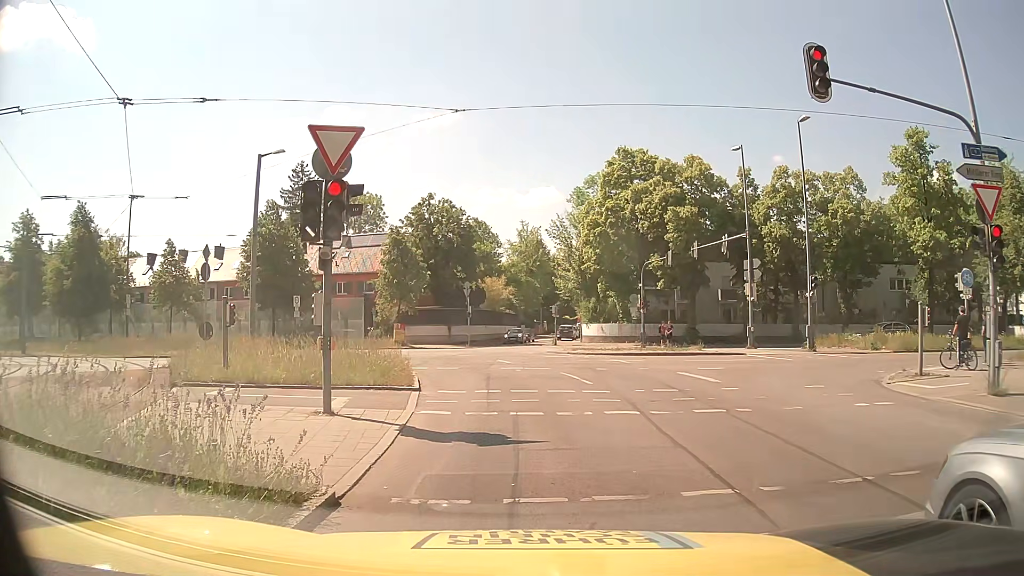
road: secondary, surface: asphalt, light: Day
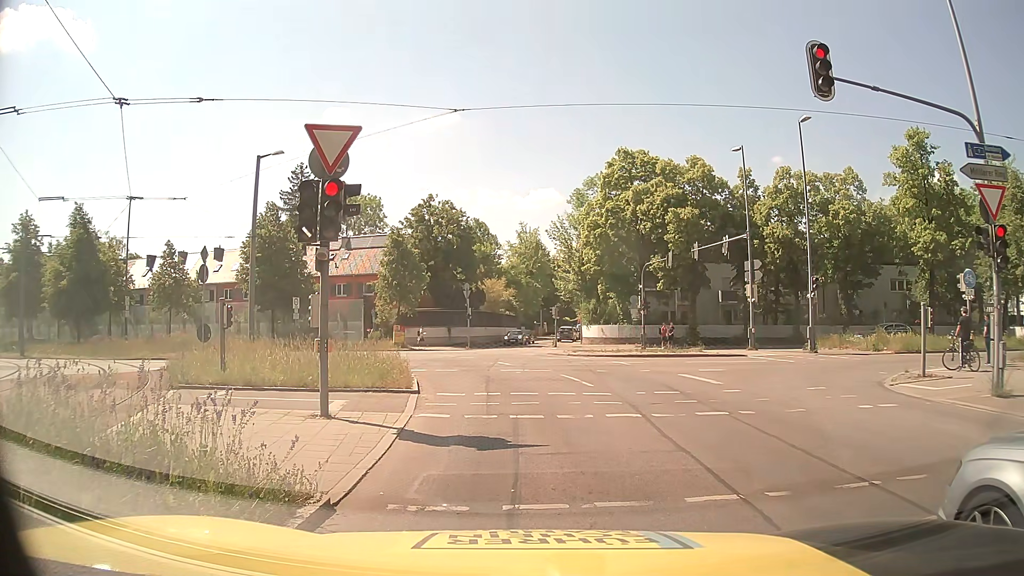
(0.0, +0.2) m; 0°
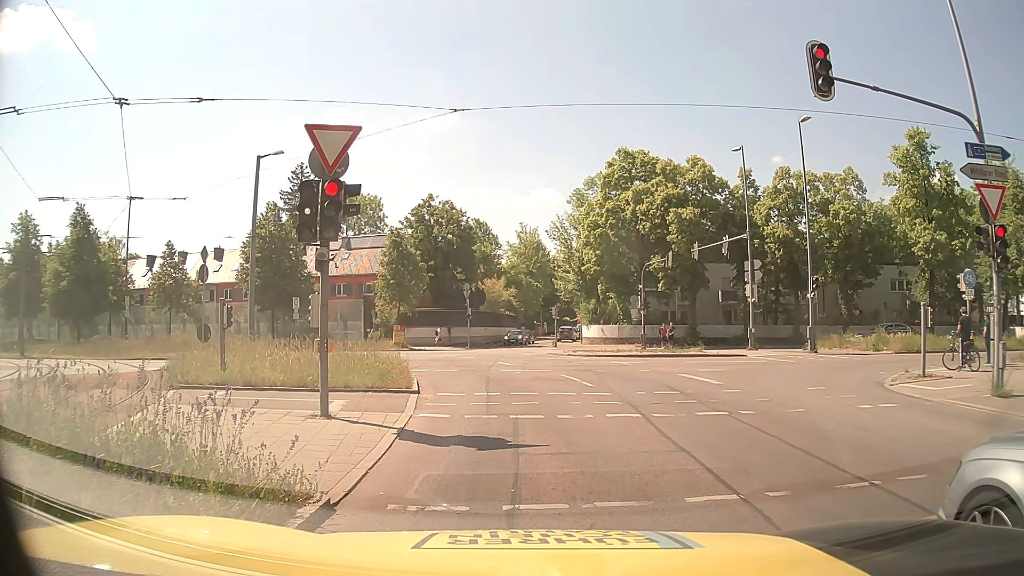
(0.0, 0.0) m; 0°
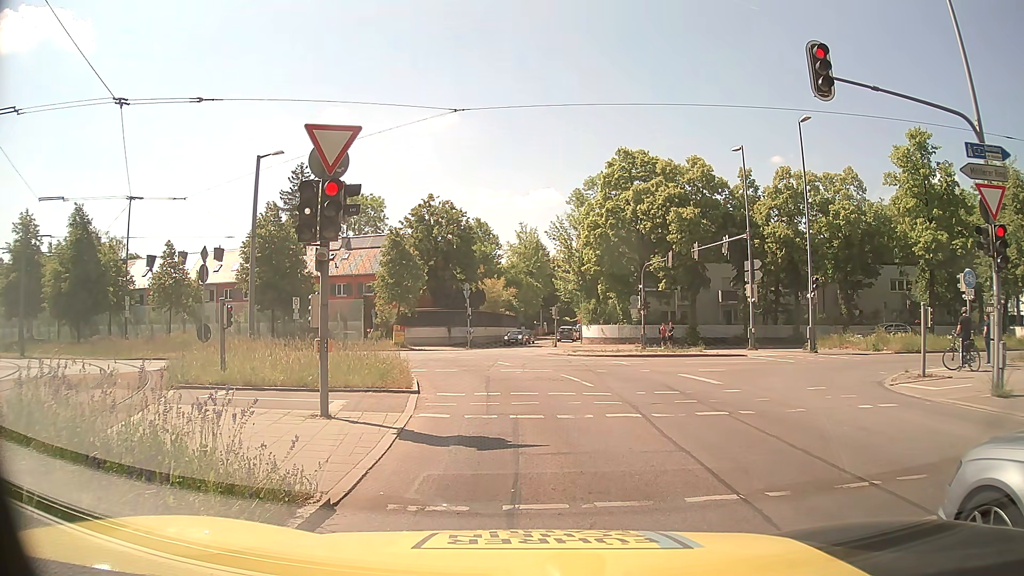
(0.0, 0.0) m; 0°
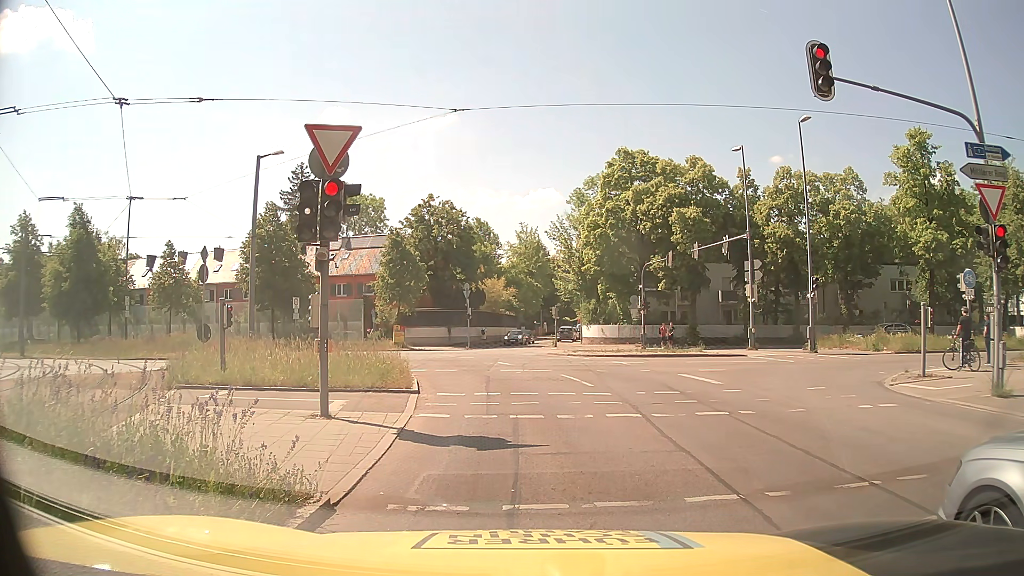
(0.0, 0.0) m; 0°
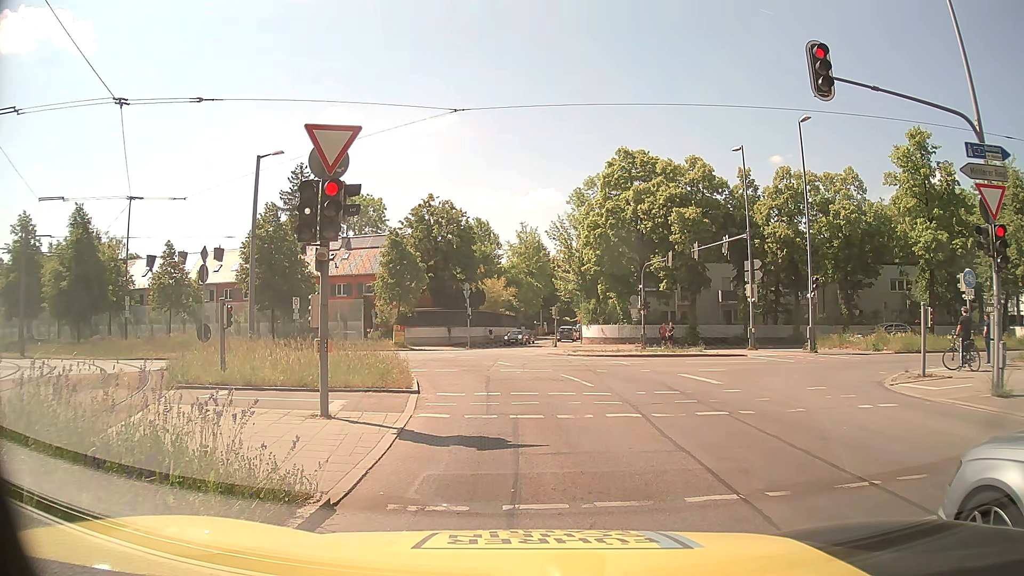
(0.0, 0.0) m; 0°
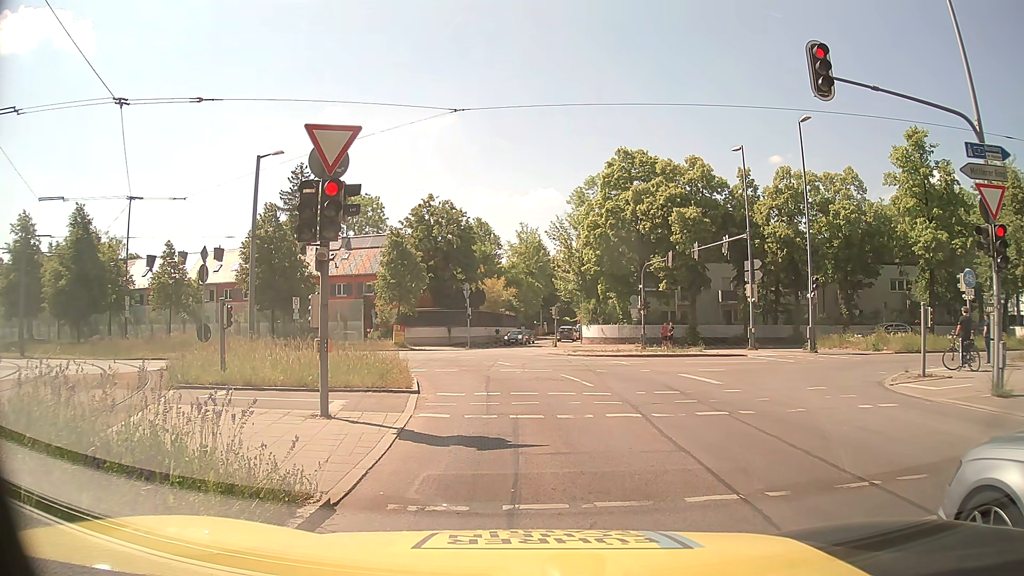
(0.0, 0.0) m; 0°
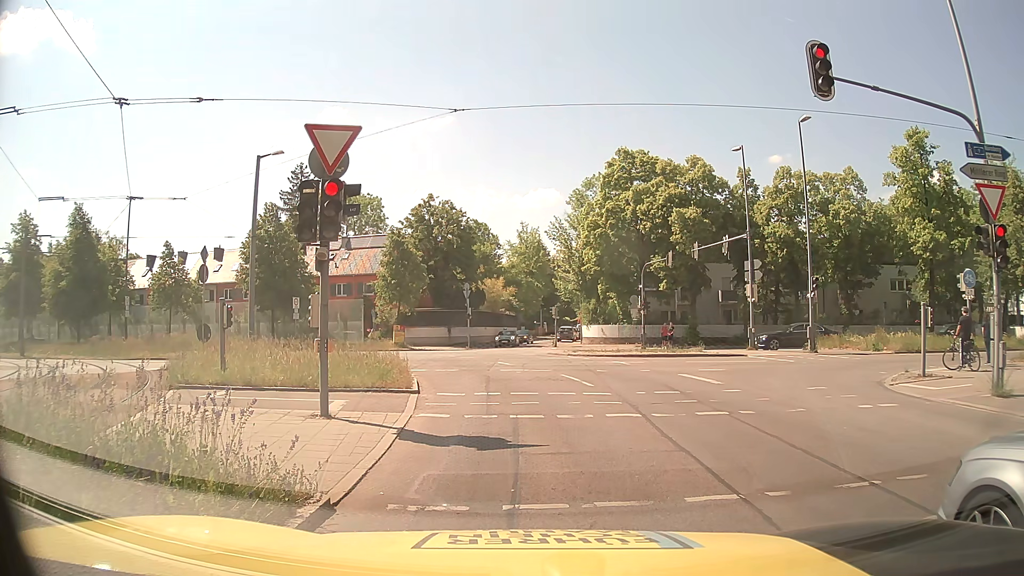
(0.0, 0.0) m; 0°
(+1, +10) (0, +20) (-3, +29) (-8, +38) (-16, +44) (-26, +47) (-35, +50) (-45, +53) (-54, +55) (-64, +58) m
